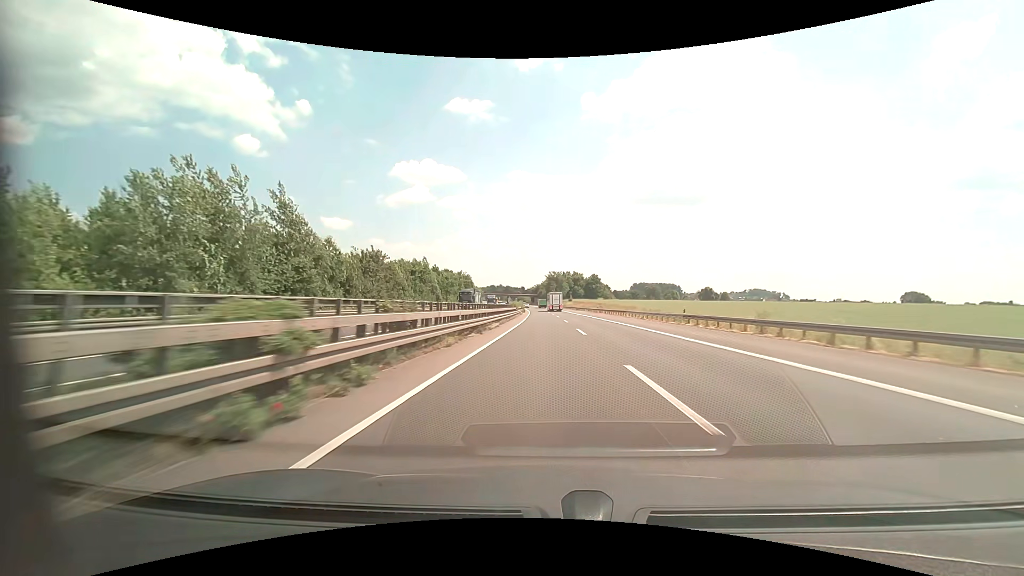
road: motorway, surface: asphalt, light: Day
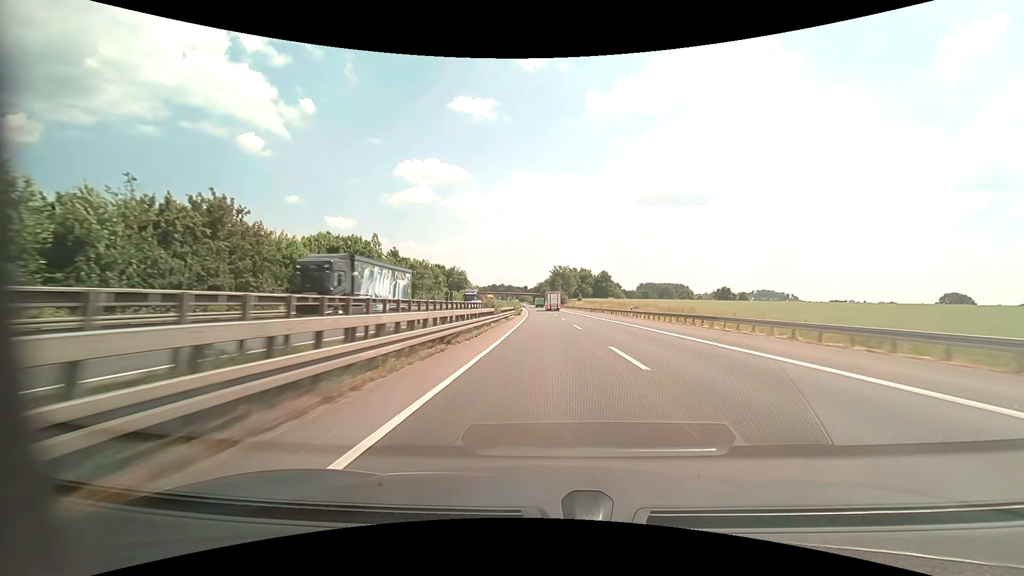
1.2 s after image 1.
(-0.2, +31.0) m; 0°
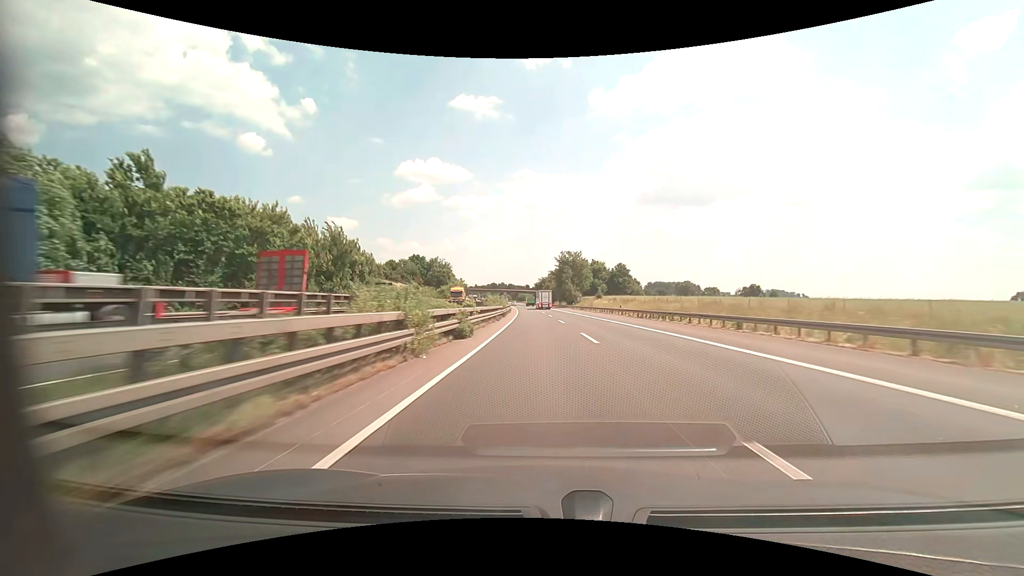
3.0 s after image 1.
(-0.2, +47.5) m; 0°
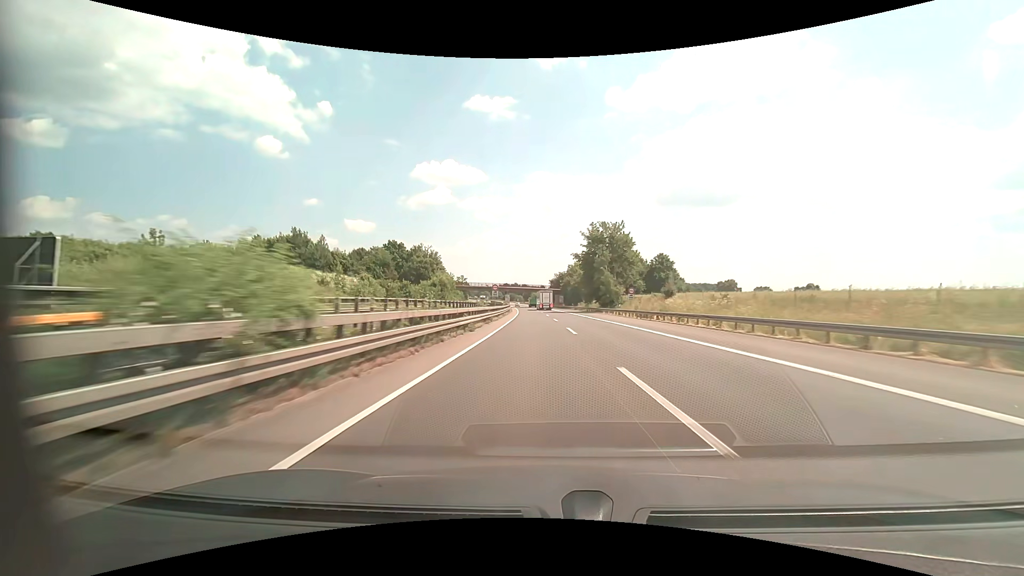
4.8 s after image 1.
(-0.7, +48.5) m; -2°
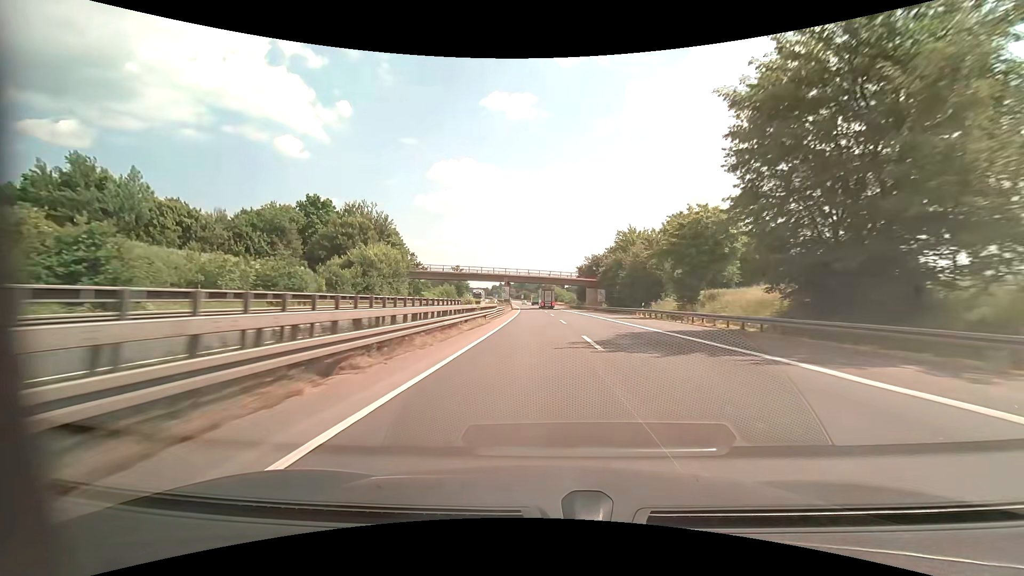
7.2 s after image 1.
(-1.4, +62.2) m; -2°
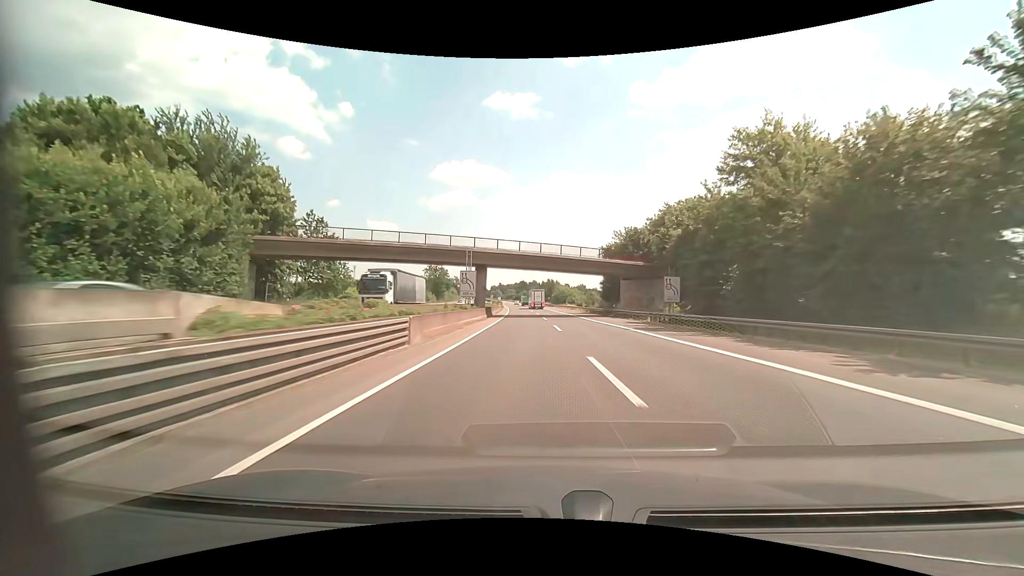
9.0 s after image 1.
(-0.3, +43.2) m; -1°
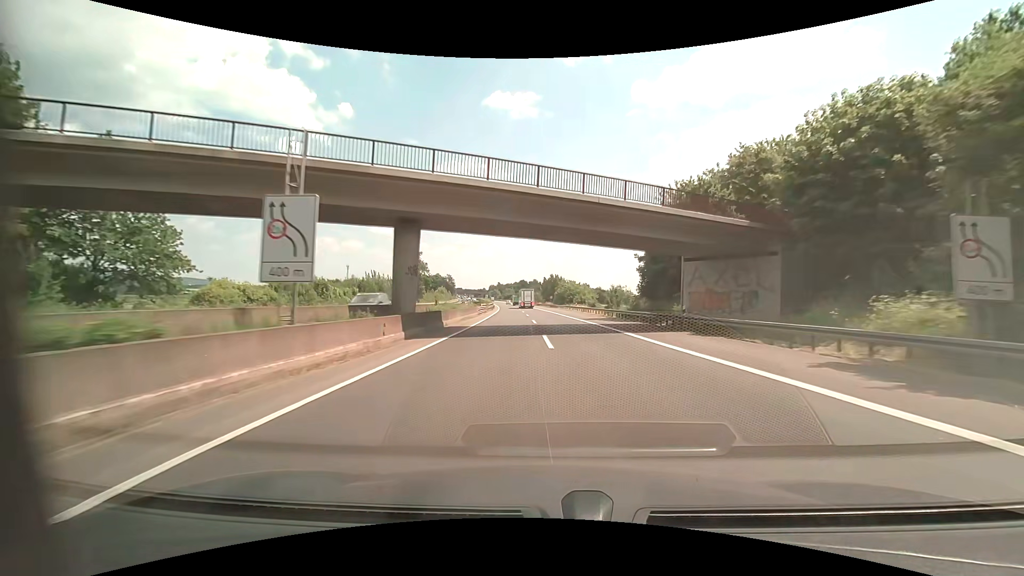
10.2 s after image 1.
(+0.1, +27.3) m; 0°
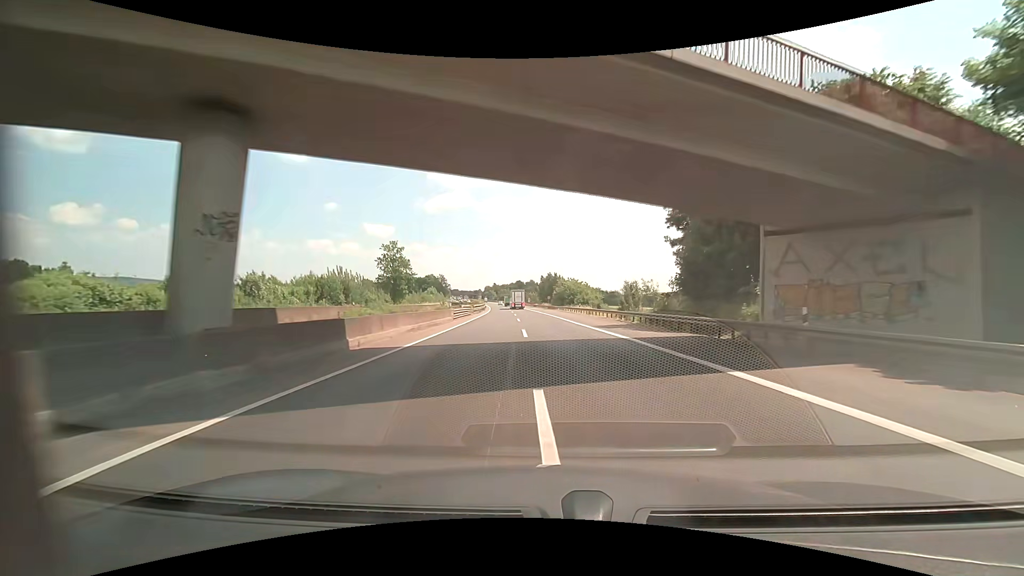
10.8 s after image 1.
(+0.1, +13.3) m; 0°
(0, +10) (0, +20) (0, +30) (0, +40) (-1, +50) (-1, +60) (-2, +70) (-3, +80) (-4, +90) (-5, +100) m
